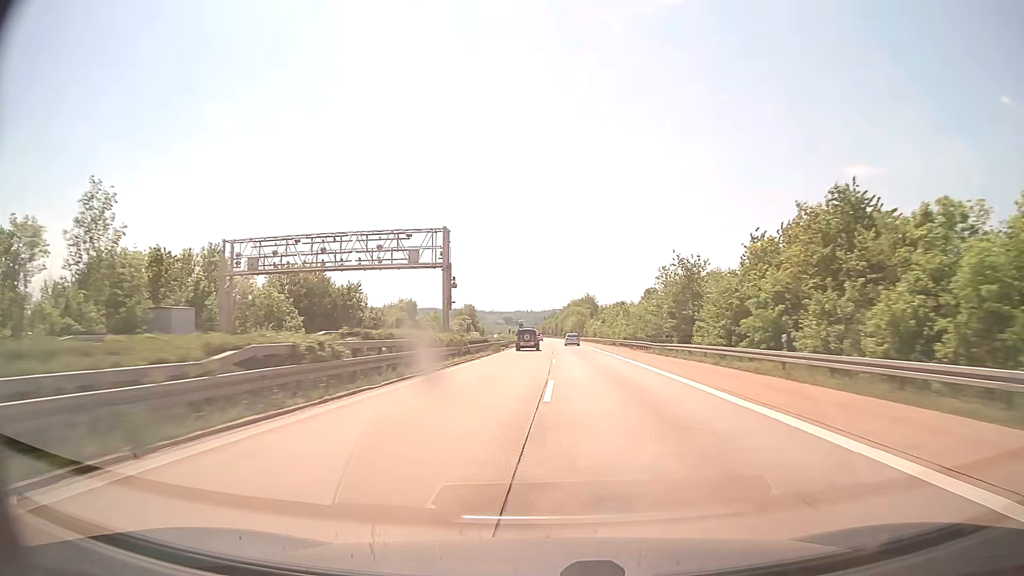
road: motorway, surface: concrete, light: Day
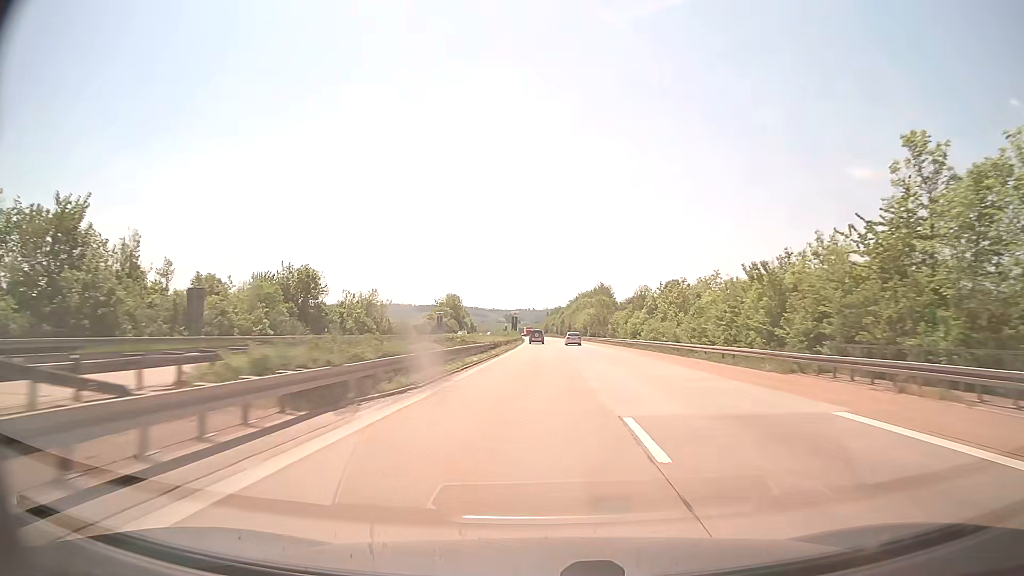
(-0.1, +59.6) m; 0°
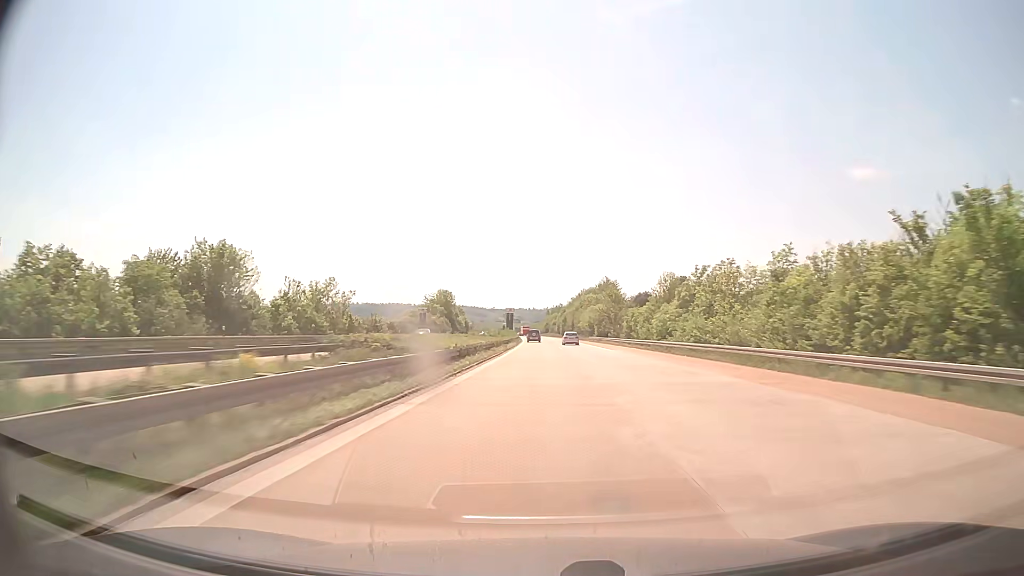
(0.0, +19.9) m; 0°
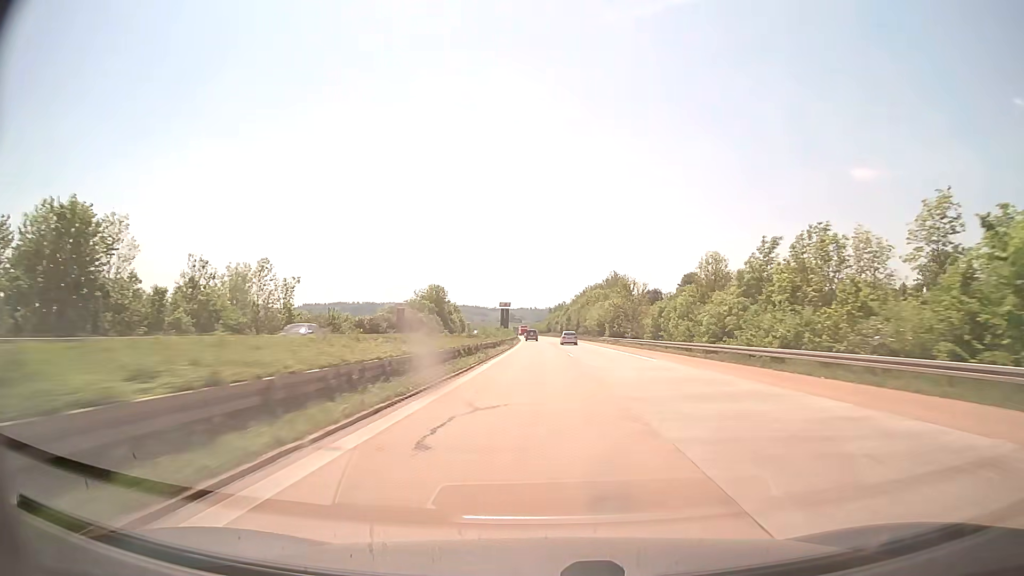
(0.0, +19.9) m; 0°
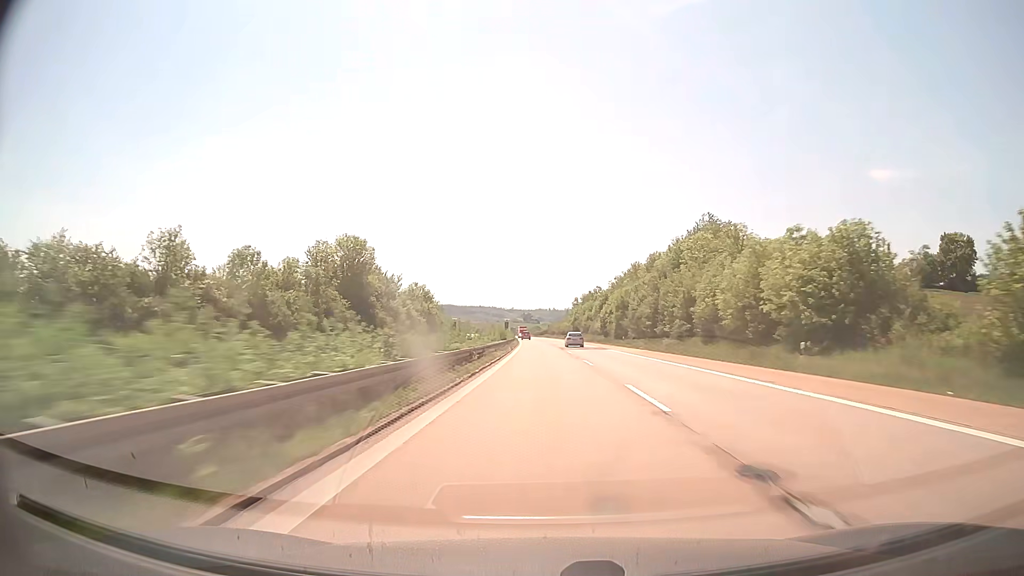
(-1.4, +99.3) m; -2°
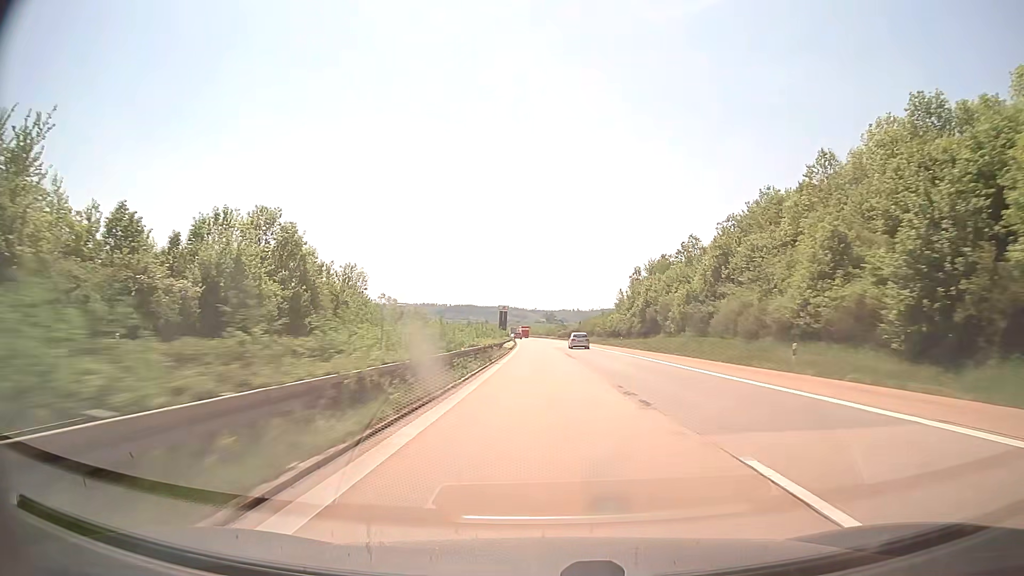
(-1.3, +99.2) m; -2°
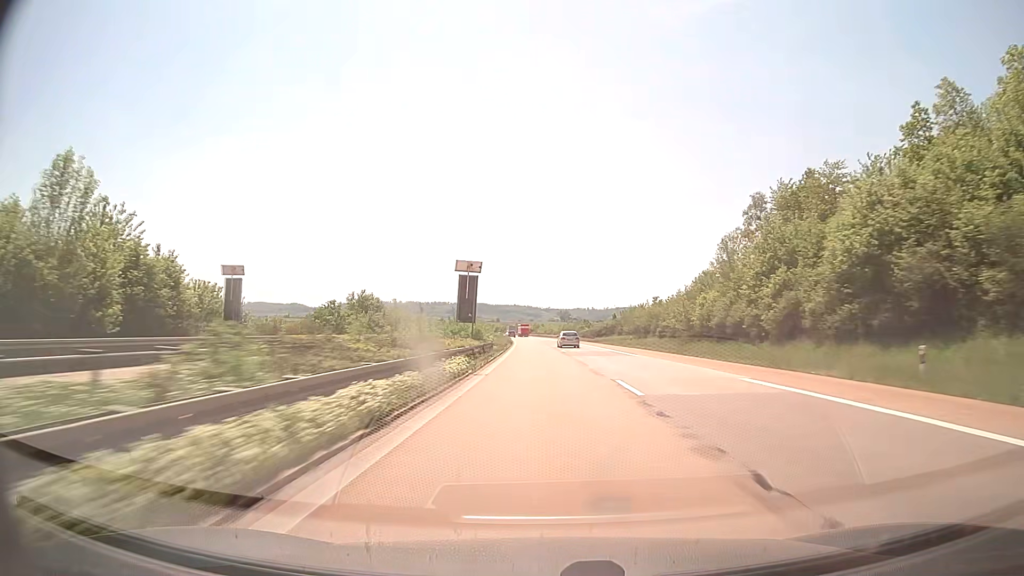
(-0.6, +59.5) m; -1°
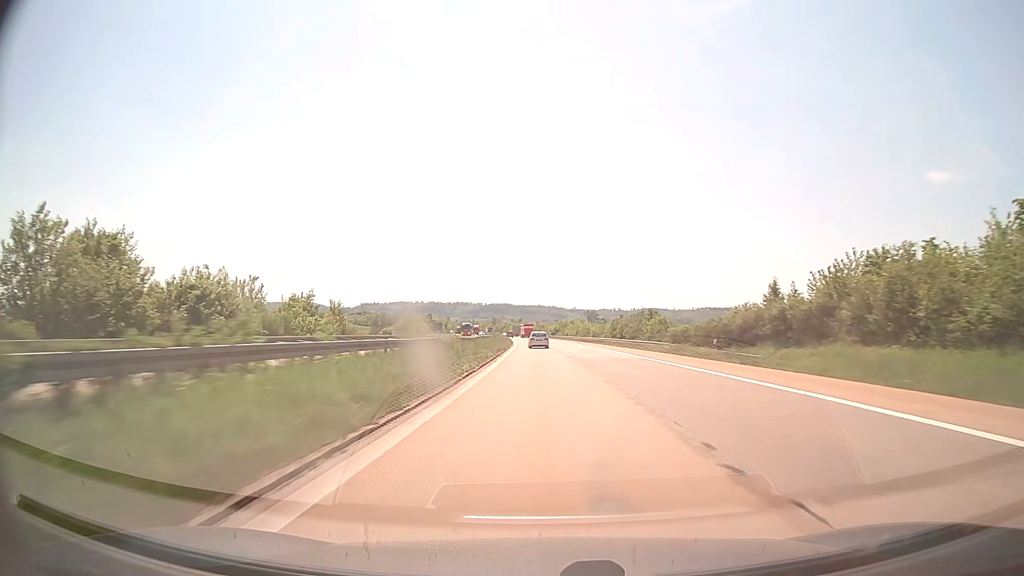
(-1.5, +79.3) m; -2°
(0, +10) (0, +20) (0, +30) (0, +40) (-1, +50) (-1, +60) (-1, +70) (-1, +80) (-2, +90) (-2, +100) m
